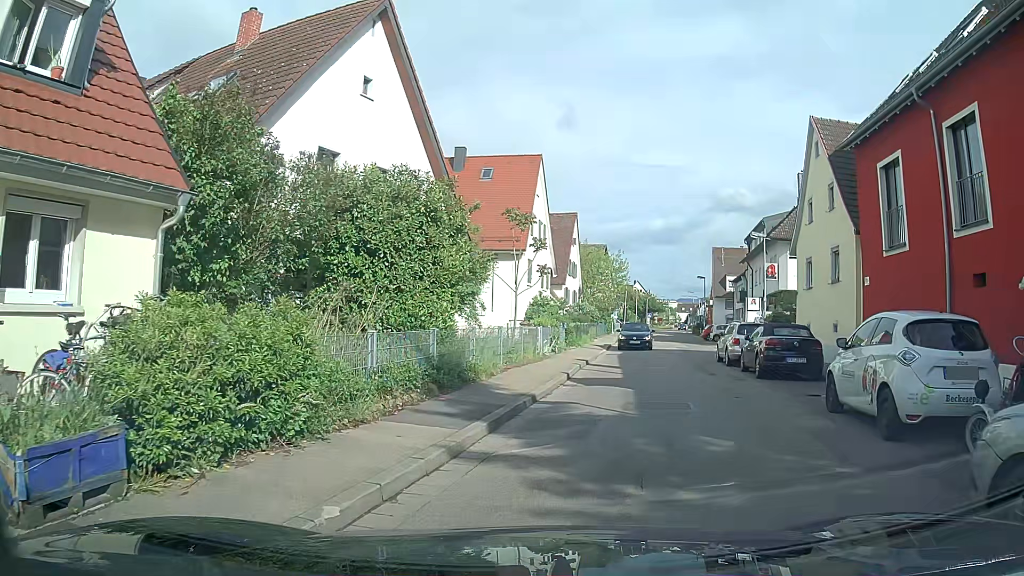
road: tertiary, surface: asphalt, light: Day
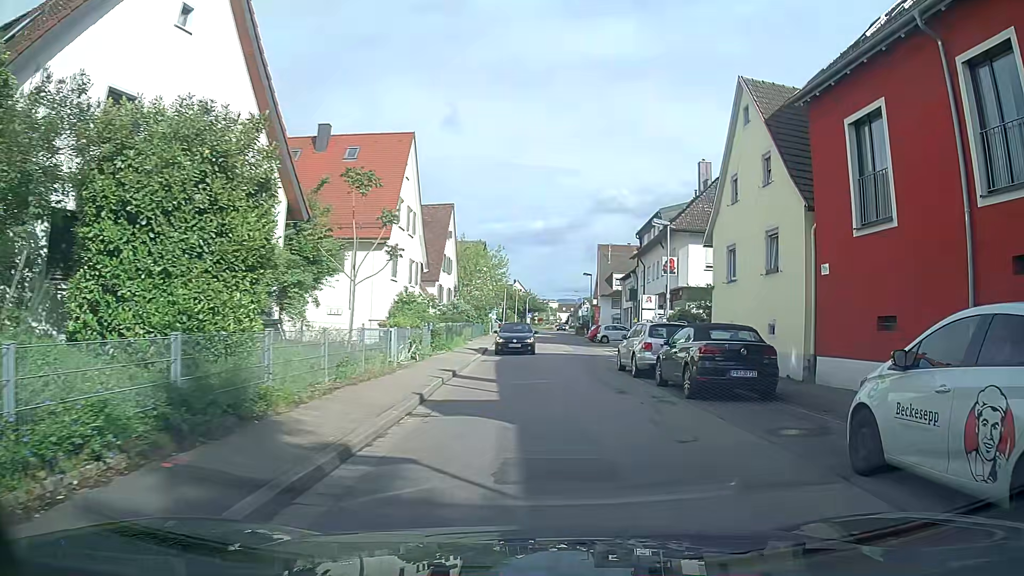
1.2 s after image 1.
(+0.5, +5.0) m; +11°
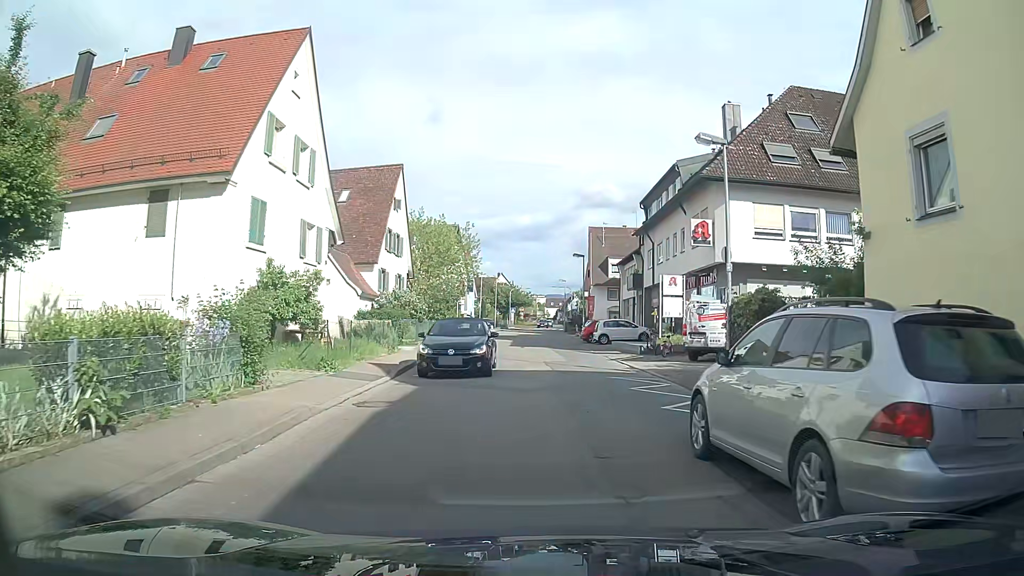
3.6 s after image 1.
(+1.0, +13.7) m; +2°
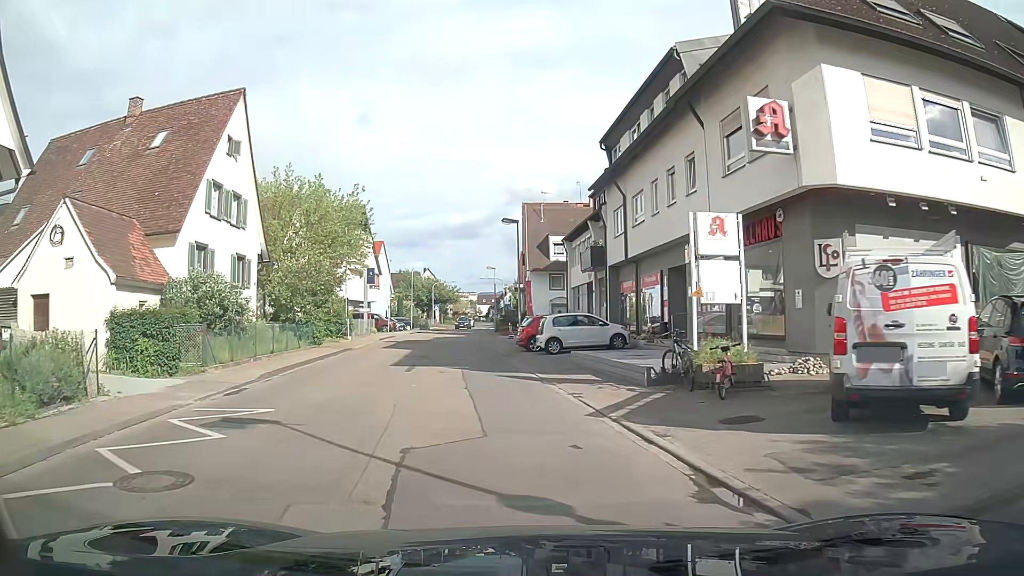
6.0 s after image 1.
(+0.9, +15.5) m; +5°
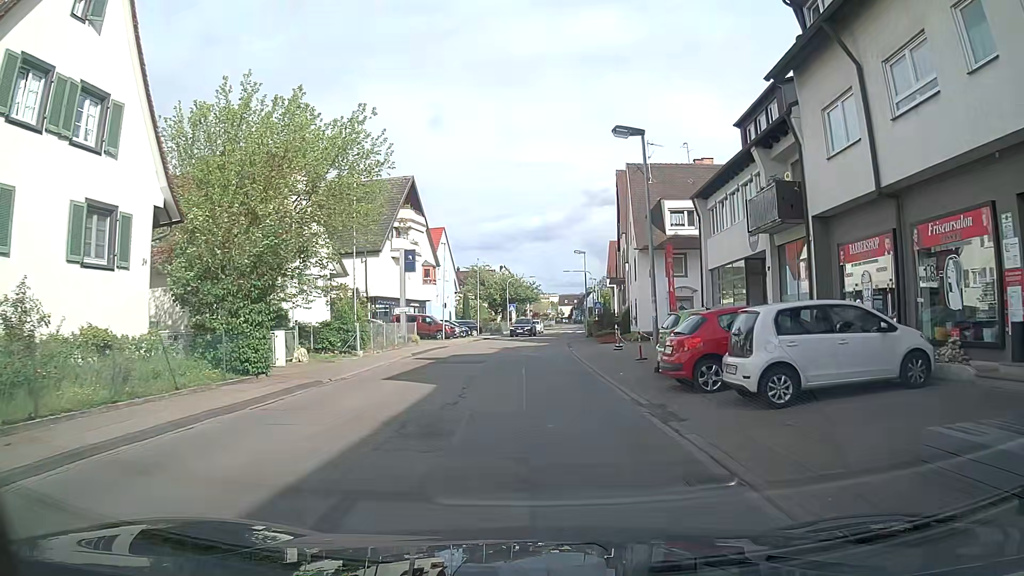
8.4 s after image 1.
(-1.3, +15.6) m; -8°
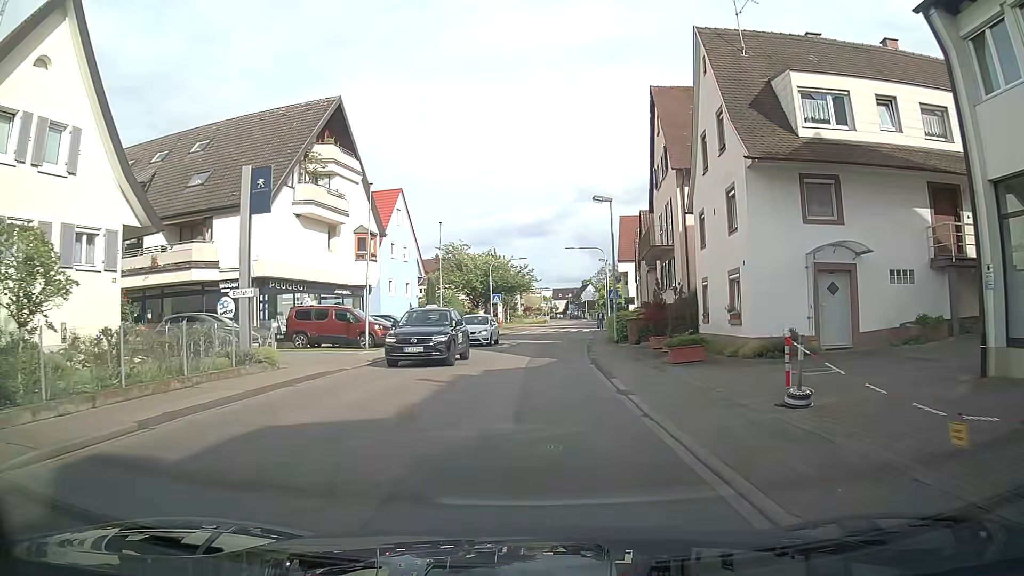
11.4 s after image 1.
(+0.7, +19.8) m; +1°
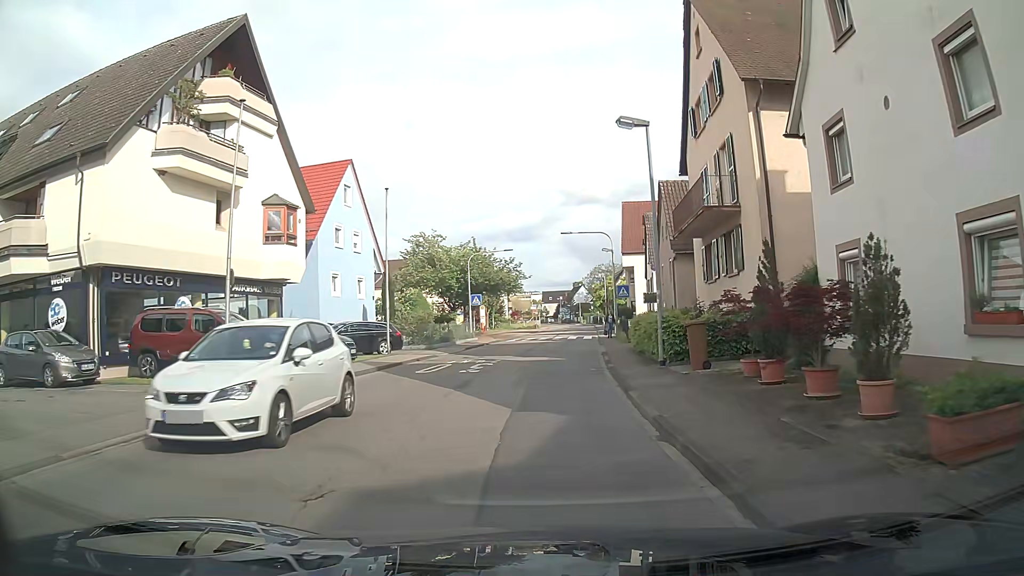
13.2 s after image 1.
(+0.3, +11.7) m; +2°
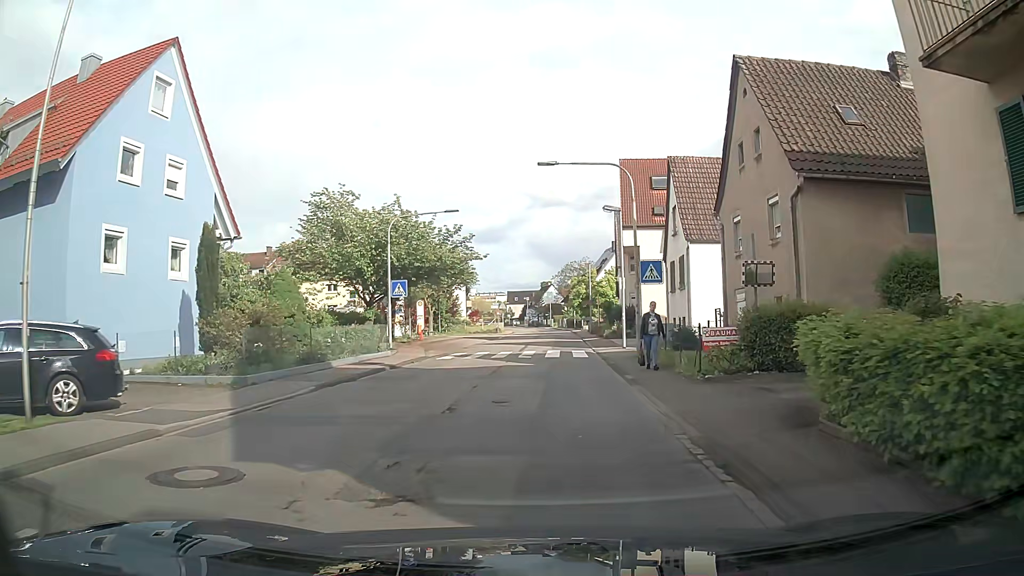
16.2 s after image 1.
(+0.5, +19.3) m; +3°
(0, +10) (0, +20) (+1, +30) (+1, +40) (+1, +50) (+2, +60) (+2, +70) (+2, +80) (+2, +90) (+1, +100) m
